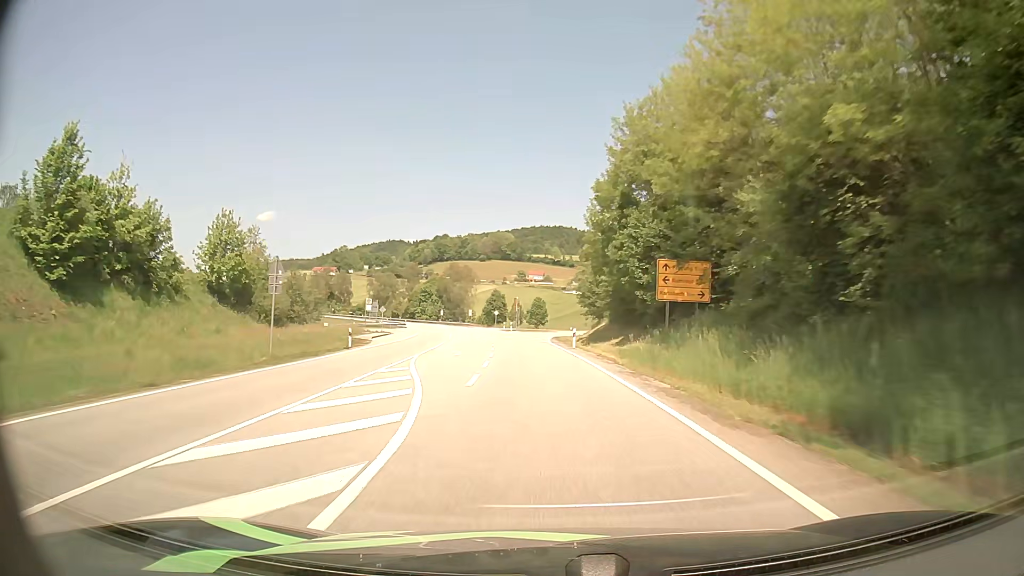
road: secondary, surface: asphalt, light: Day
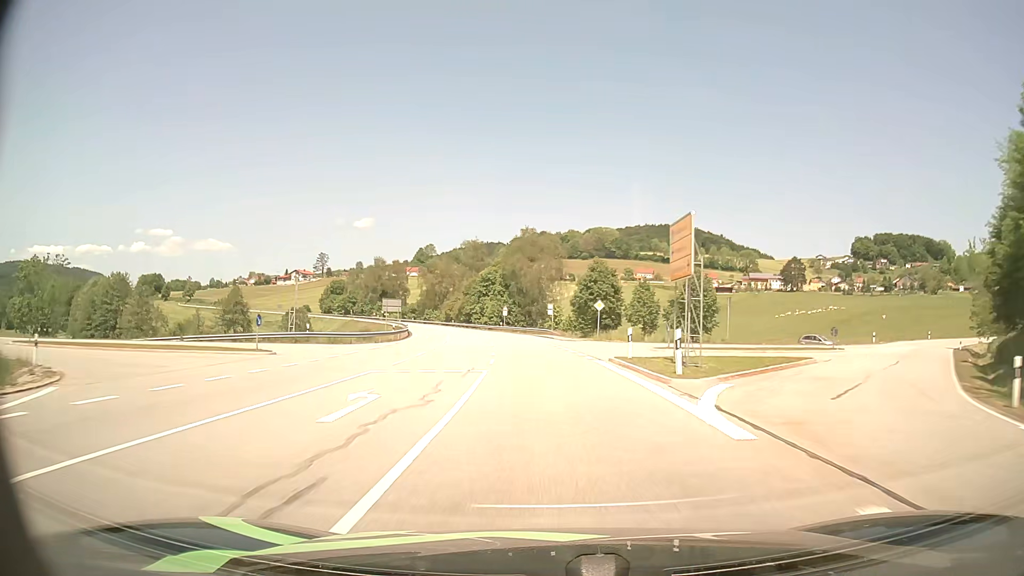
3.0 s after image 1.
(-4.9, +68.9) m; -9°
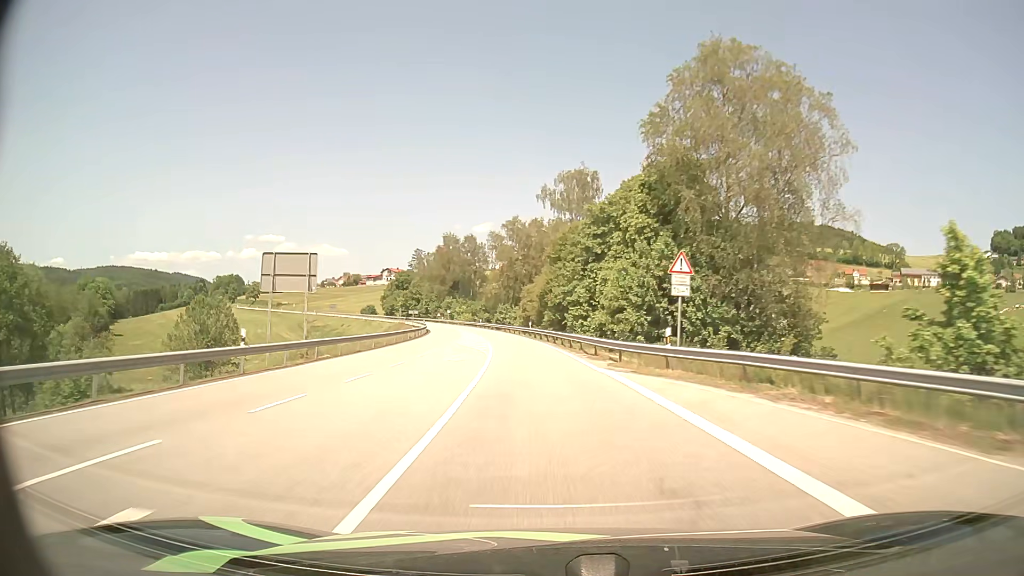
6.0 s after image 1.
(-6.2, +71.8) m; -10°
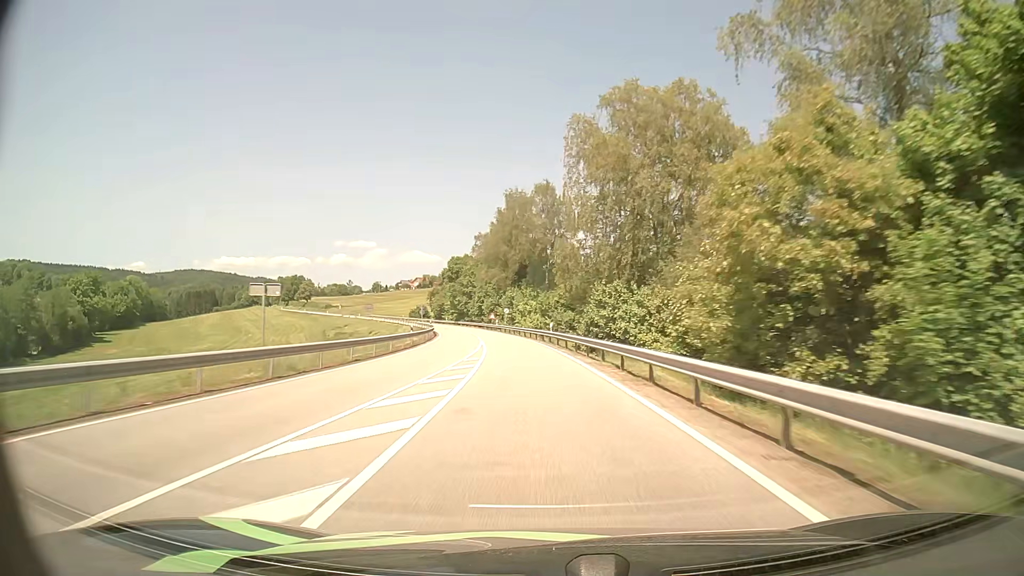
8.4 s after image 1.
(-4.7, +59.4) m; -8°
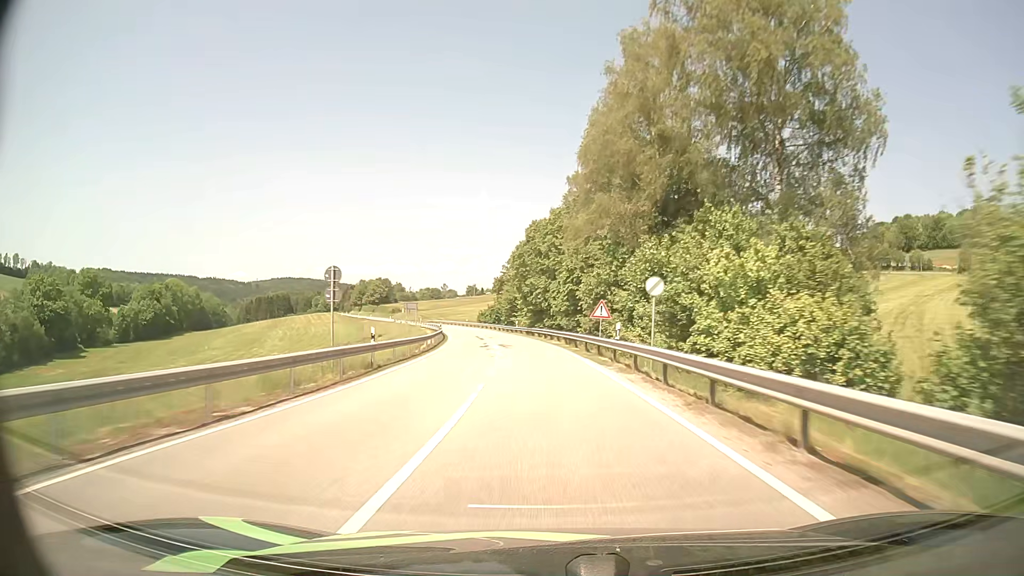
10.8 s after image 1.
(-5.0, +59.8) m; -9°
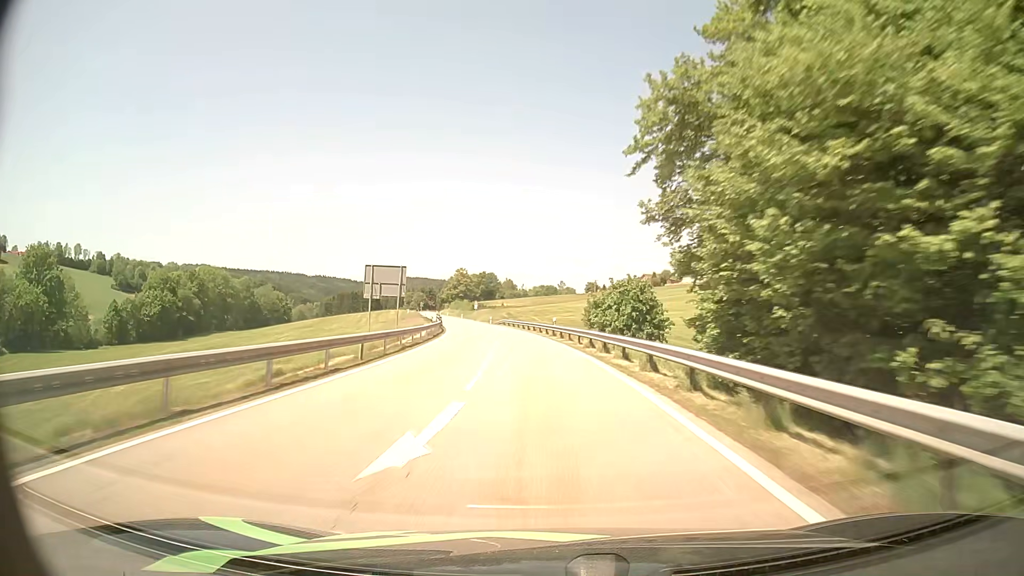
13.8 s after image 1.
(-6.8, +74.2) m; -11°
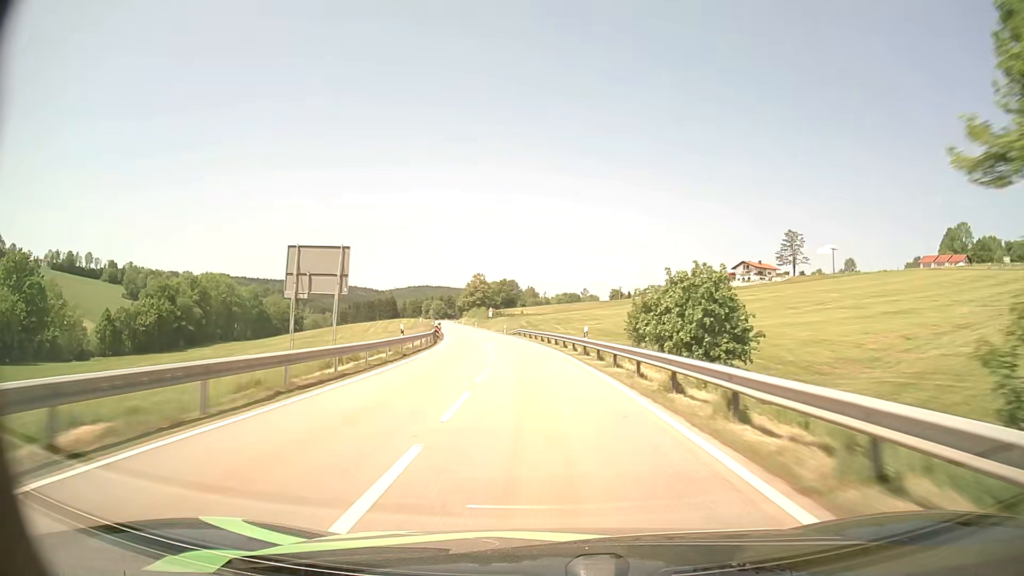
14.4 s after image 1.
(-0.2, +14.8) m; -2°
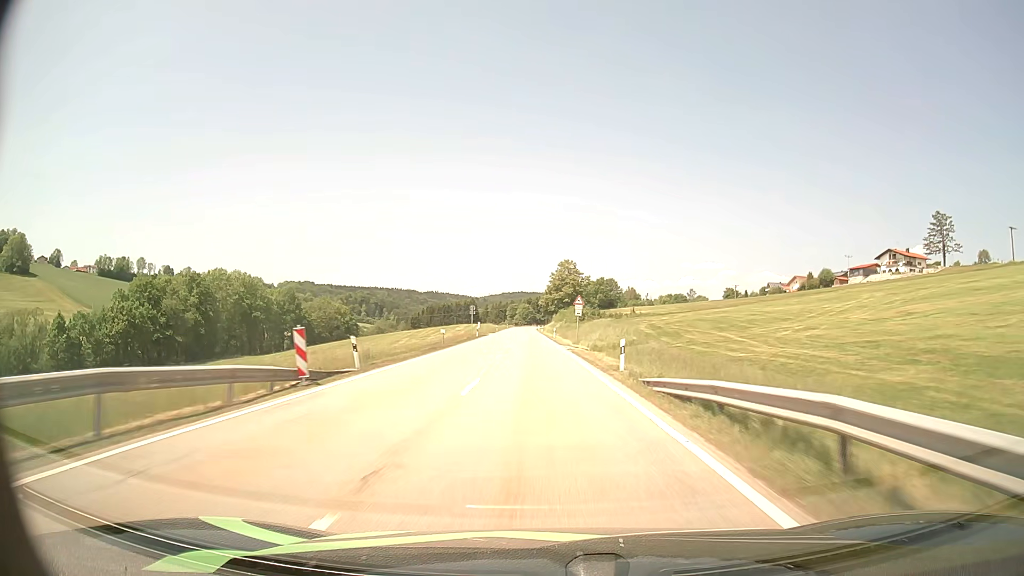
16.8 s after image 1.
(-4.3, +59.5) m; -8°
(0, +10) (0, +20) (-1, +30) (-1, +40) (-2, +50) (-2, +60) (-2, +70) (-2, +80) (-3, +90) (-3, +100) m
